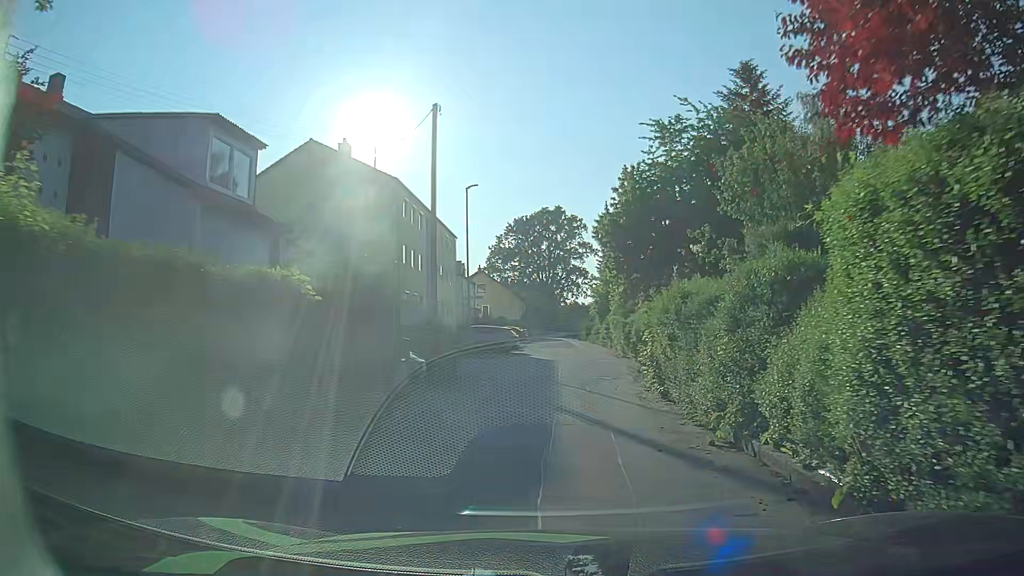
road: residential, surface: asphalt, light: Day
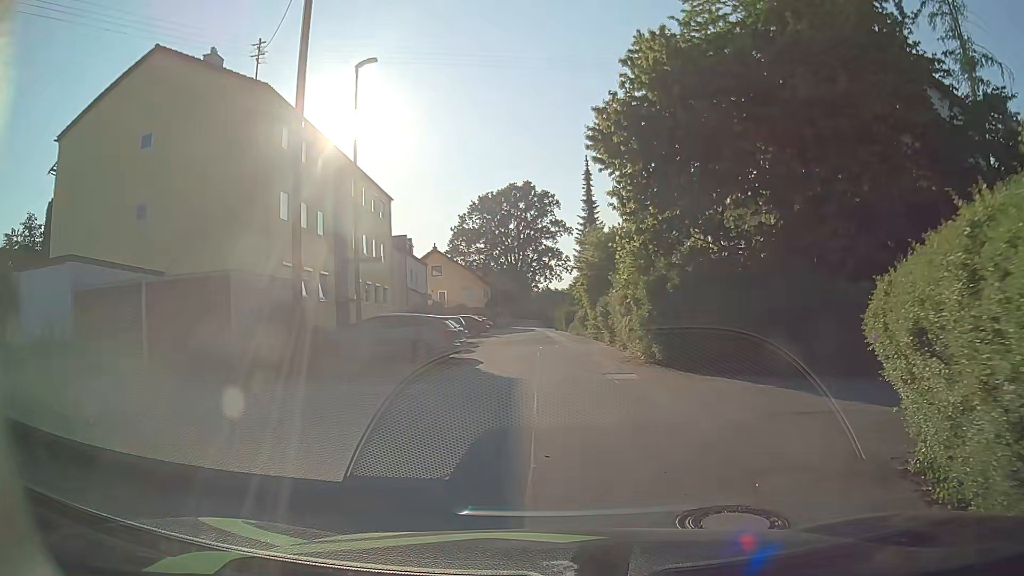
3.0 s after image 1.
(-0.1, +15.3) m; +2°
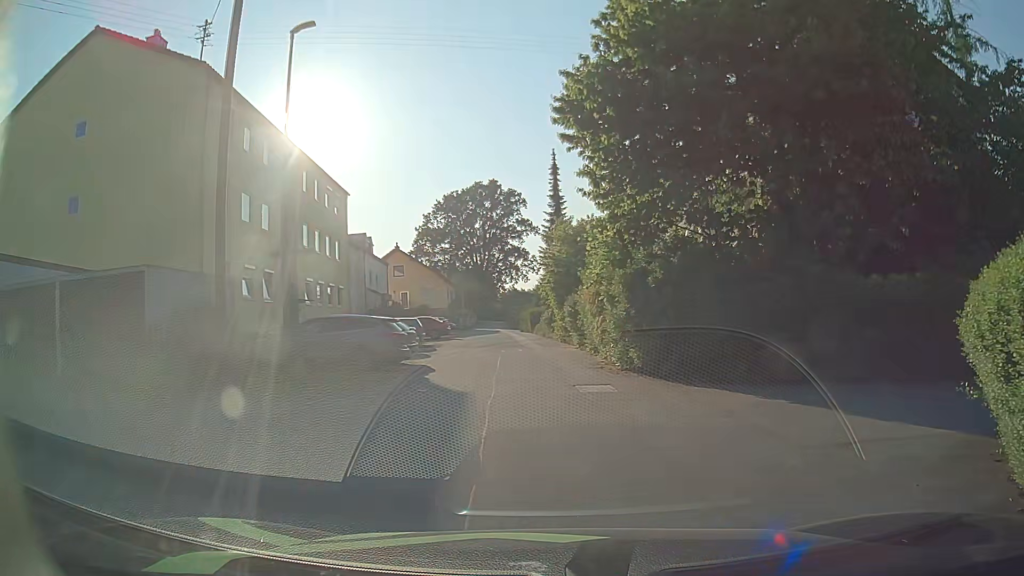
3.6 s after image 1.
(0.0, +2.5) m; +3°
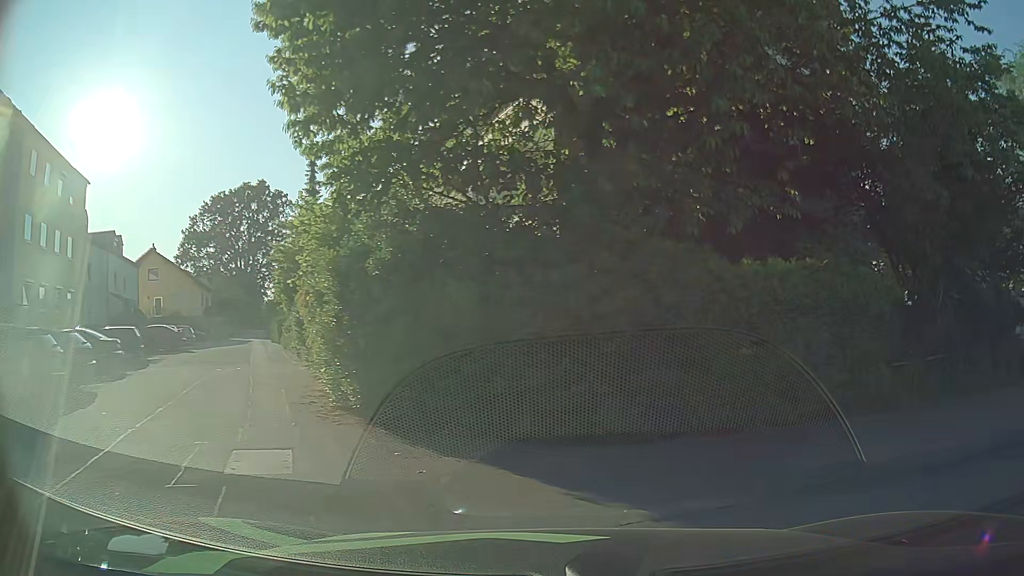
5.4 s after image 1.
(+0.8, +5.8) m; +19°
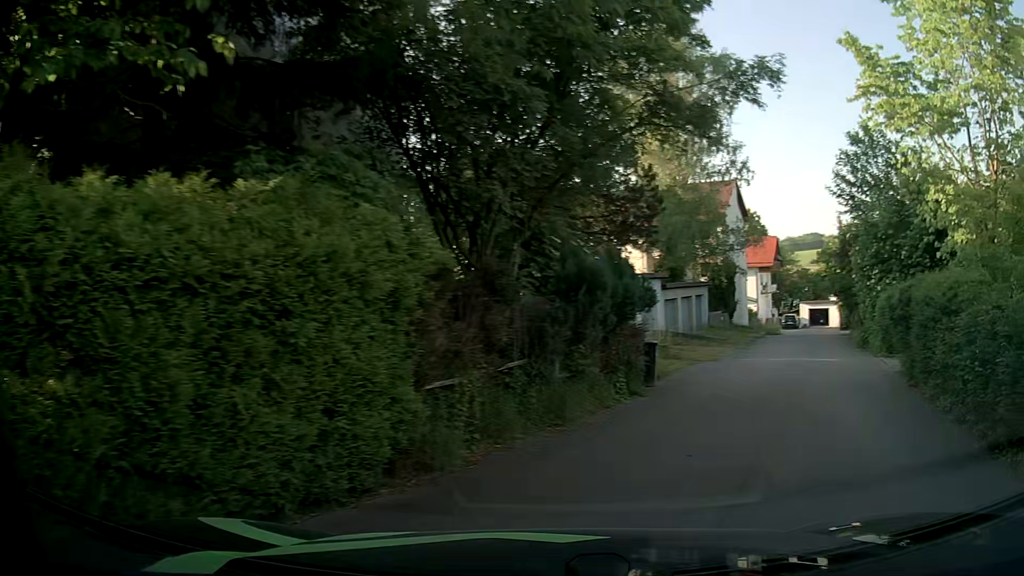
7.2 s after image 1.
(+1.9, +5.5) m; +39°
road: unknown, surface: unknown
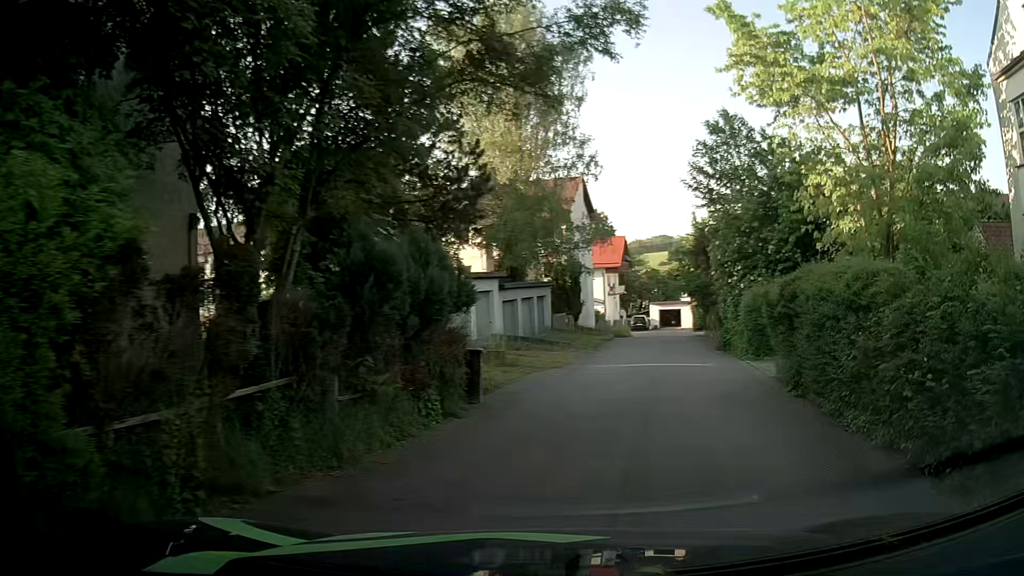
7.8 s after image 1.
(+0.3, +2.5) m; +14°
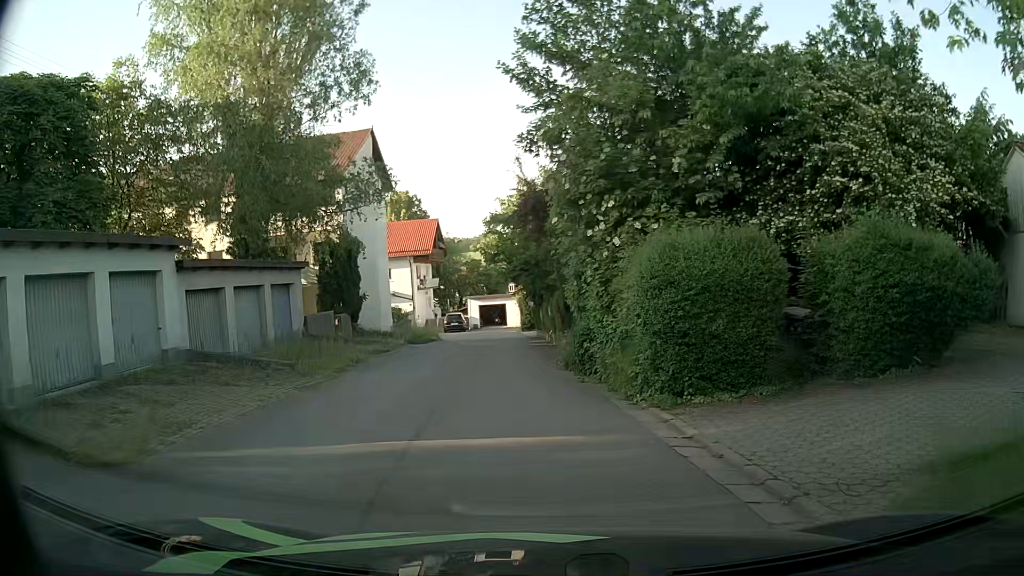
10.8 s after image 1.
(+2.0, +13.4) m; +13°
